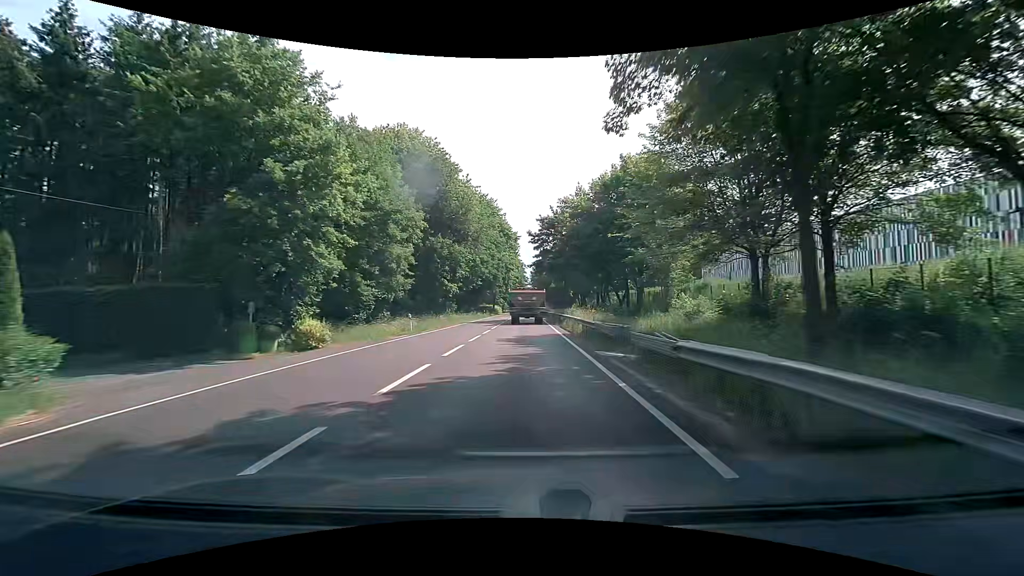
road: primary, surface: asphalt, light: Day
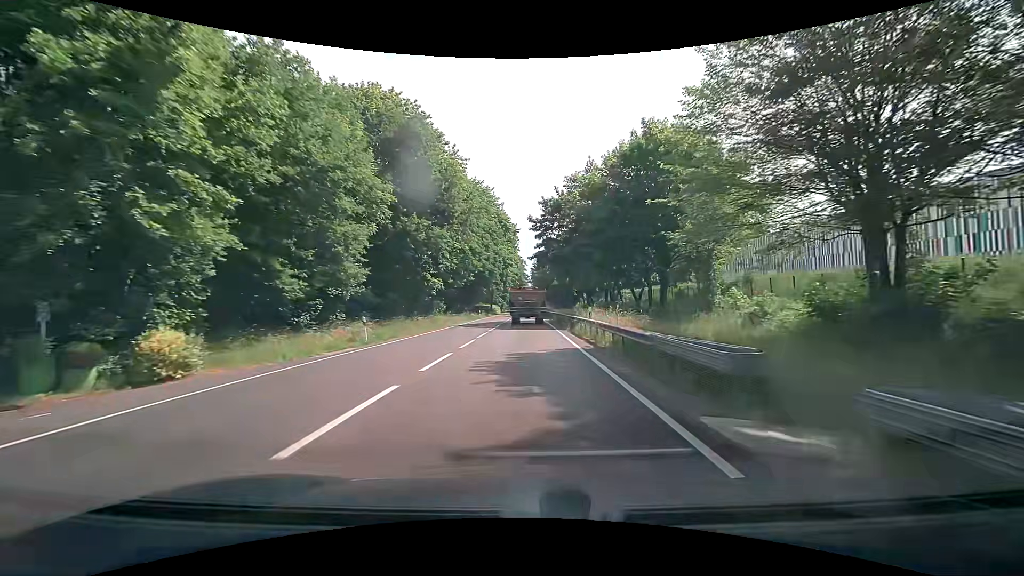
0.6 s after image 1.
(0.0, +9.1) m; -1°
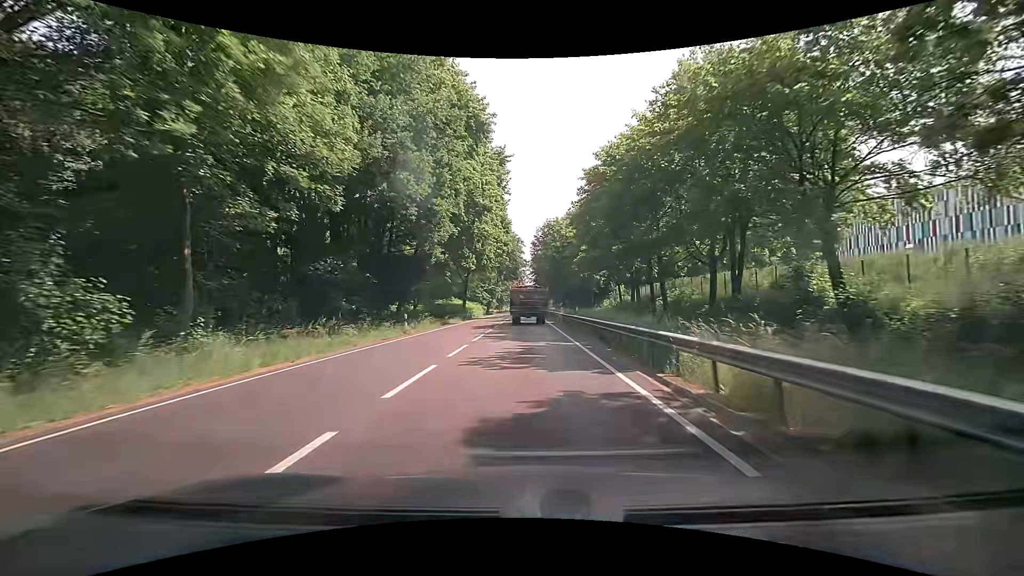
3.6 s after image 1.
(+0.5, +45.1) m; +1°
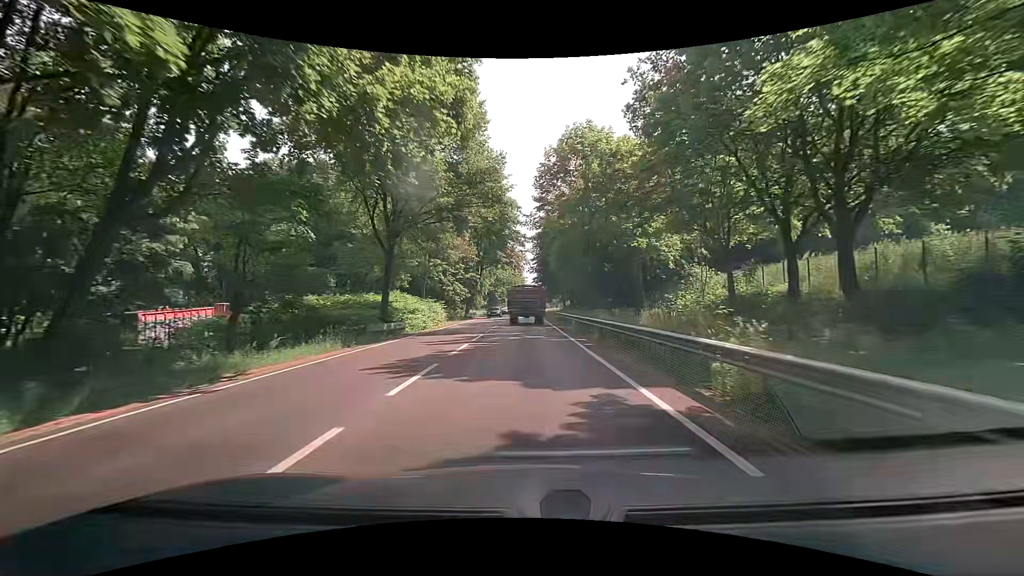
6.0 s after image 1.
(-0.2, +35.8) m; -1°
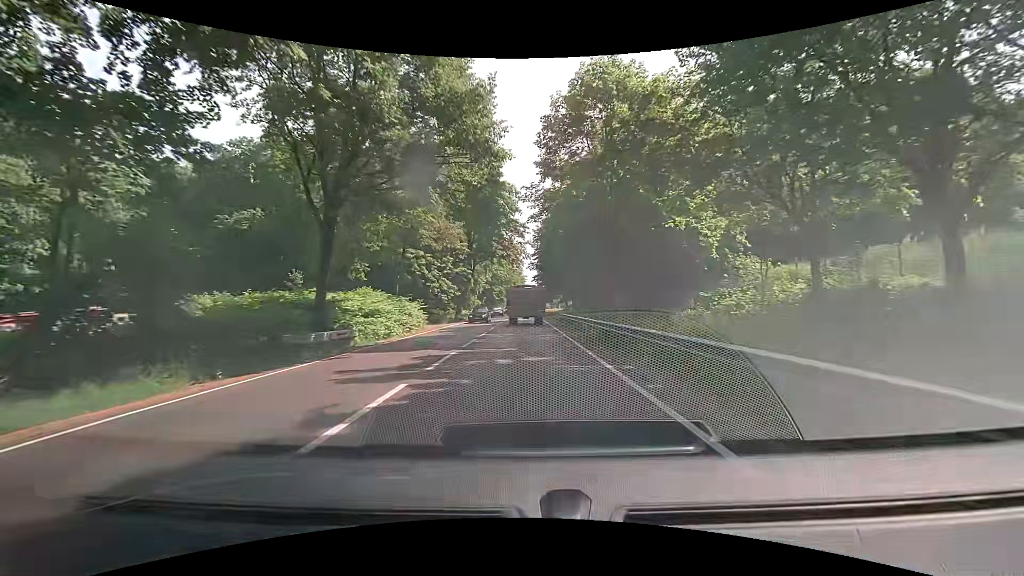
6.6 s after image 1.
(+0.1, +8.9) m; +1°
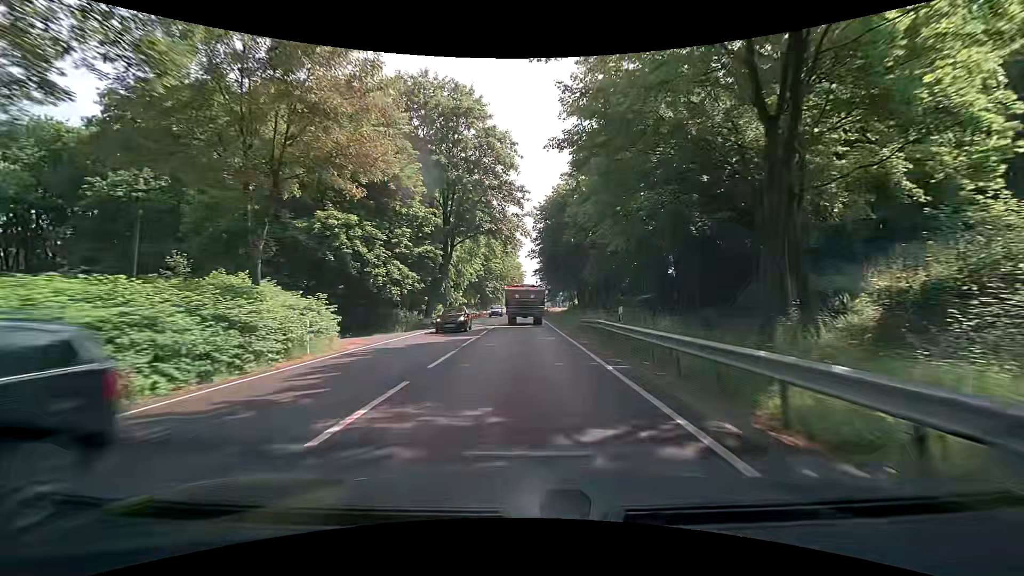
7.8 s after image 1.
(0.0, +17.8) m; 0°
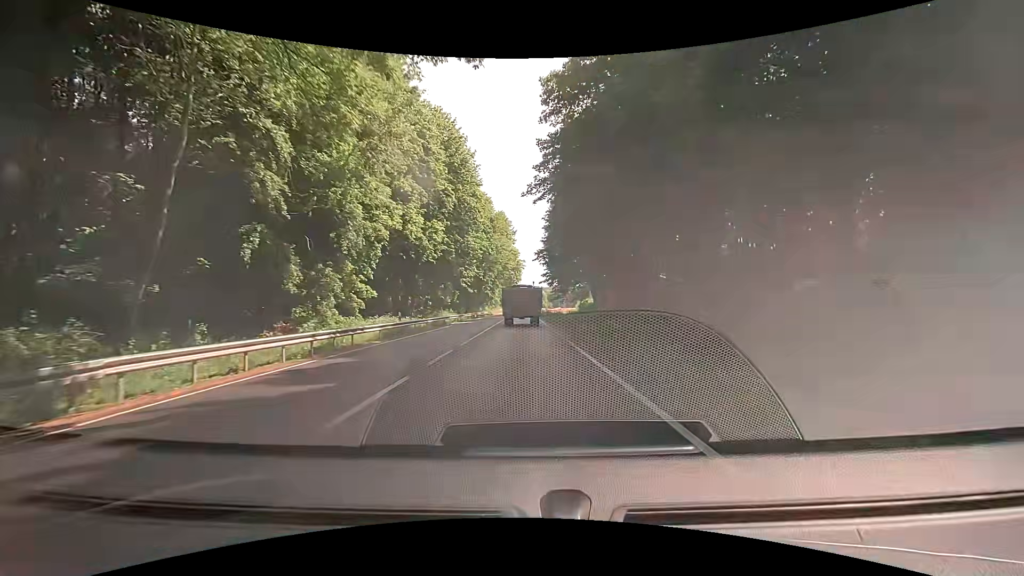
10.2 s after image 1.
(+0.1, +35.4) m; +1°
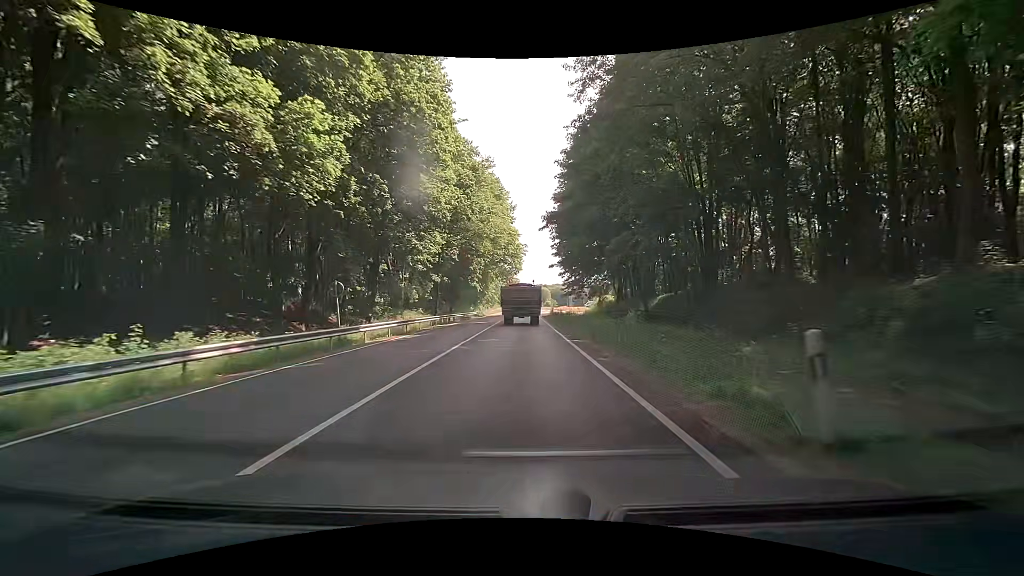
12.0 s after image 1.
(-0.2, +26.4) m; -1°
(0, +10) (0, +20) (0, +30) (0, +40) (0, +50) (+1, +60) (+1, +70) (+1, +80) (+2, +90) (+3, +100) m
